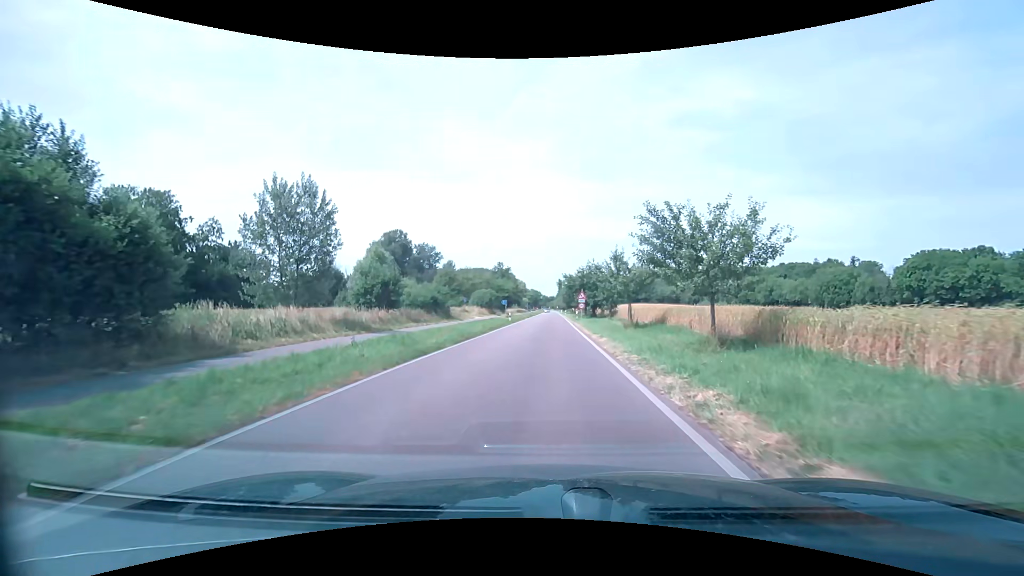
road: tertiary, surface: asphalt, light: Day
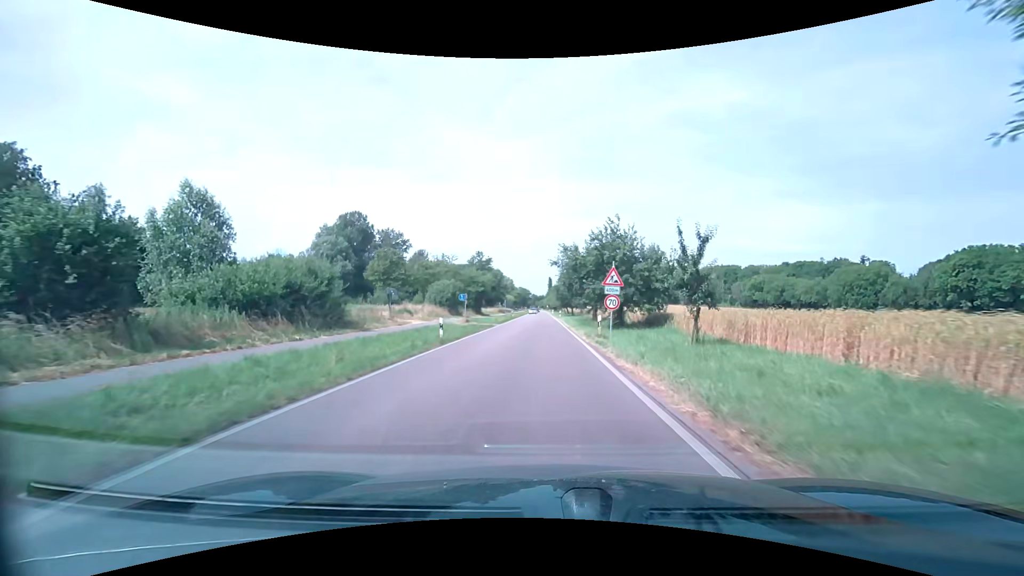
(+0.4, +28.4) m; +1°
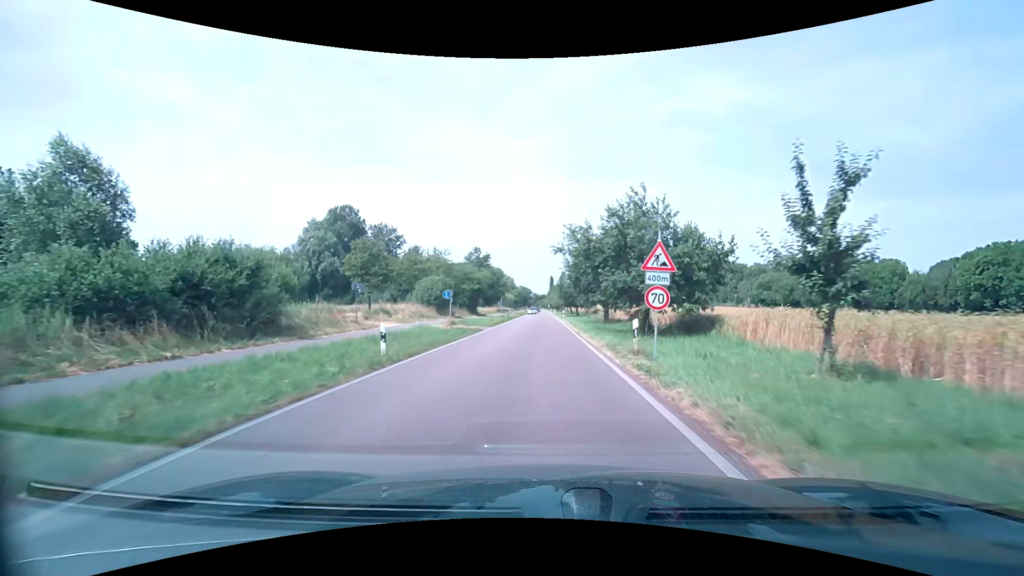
(0.0, +7.7) m; 0°
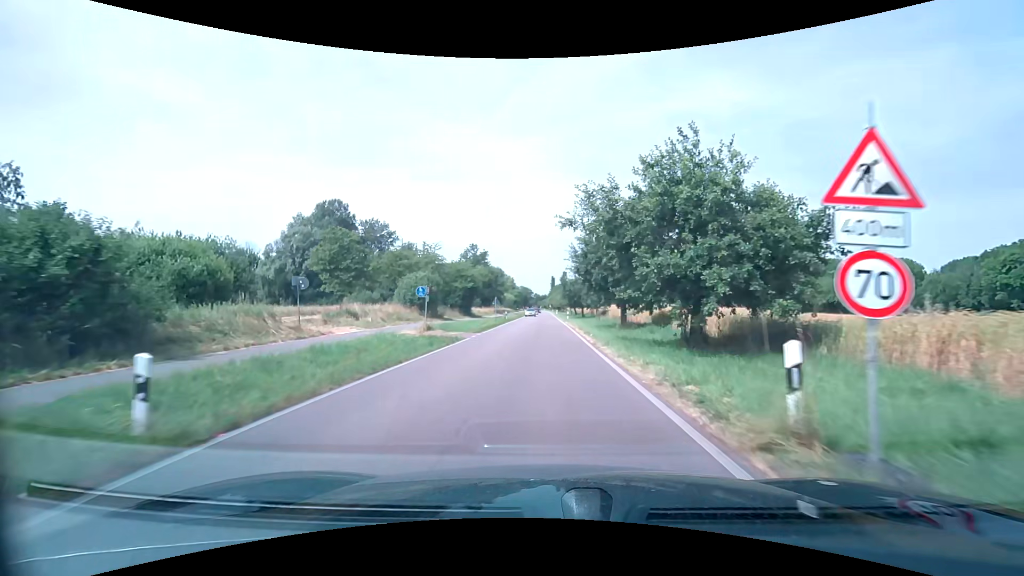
(0.0, +8.0) m; 0°
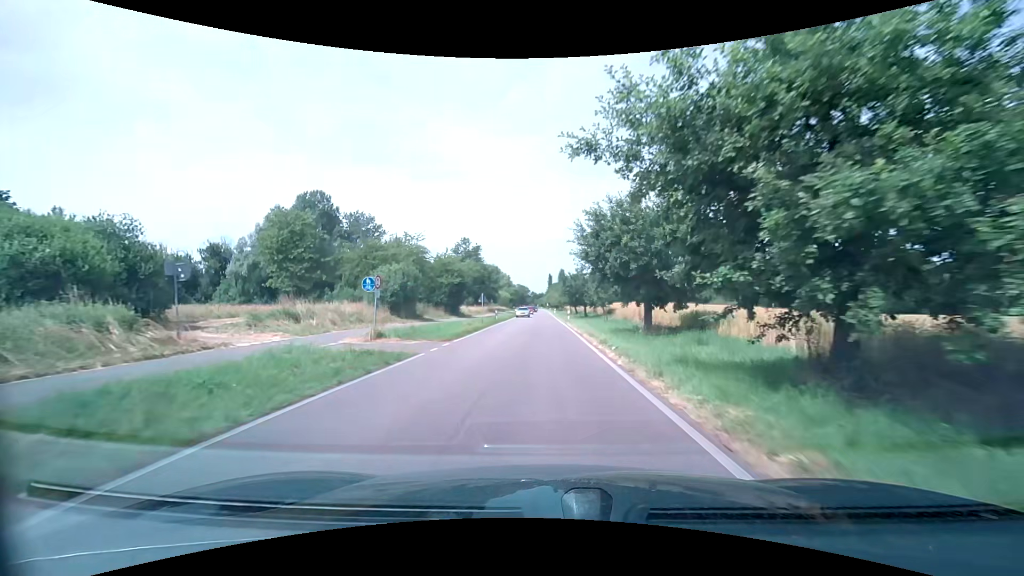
(0.0, +8.2) m; 0°
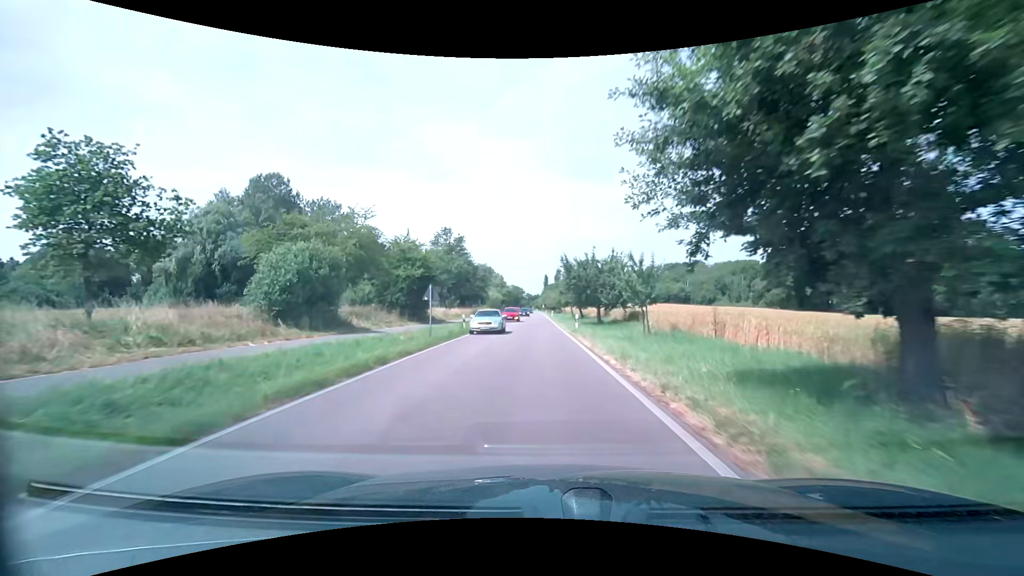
(0.0, +16.9) m; 0°
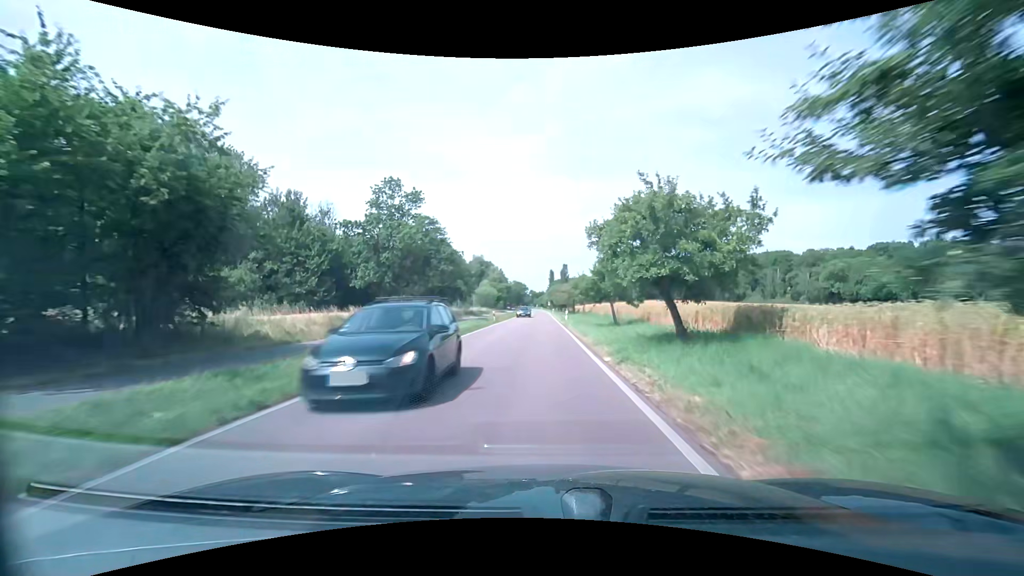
(-0.2, +35.7) m; -1°
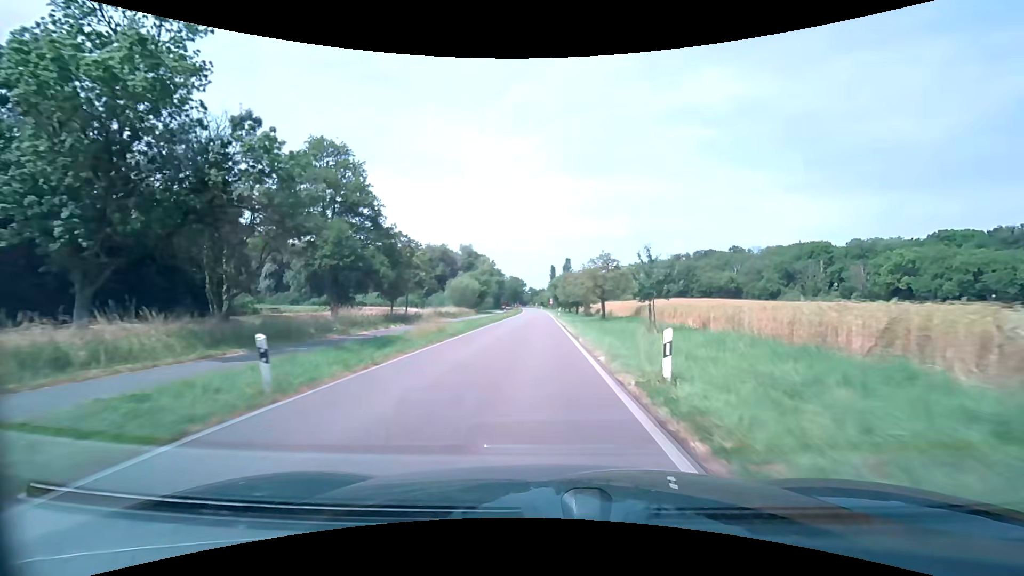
(+0.1, +37.5) m; 0°
(0, +10) (0, +20) (0, +30) (0, +40) (0, +50) (0, +60) (0, +70) (0, +80) (0, +90) (0, +100) m
